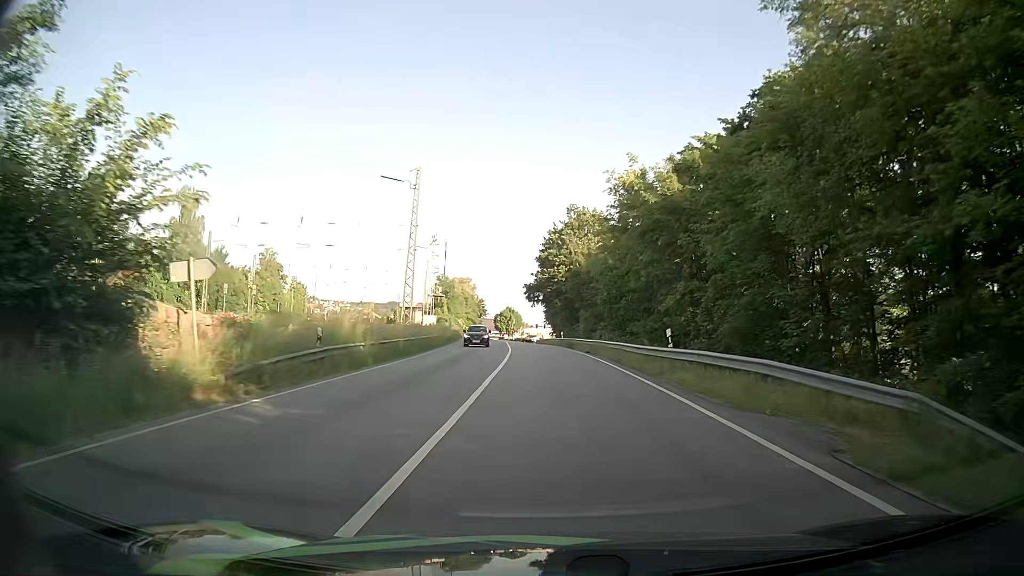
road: primary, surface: asphalt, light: Day
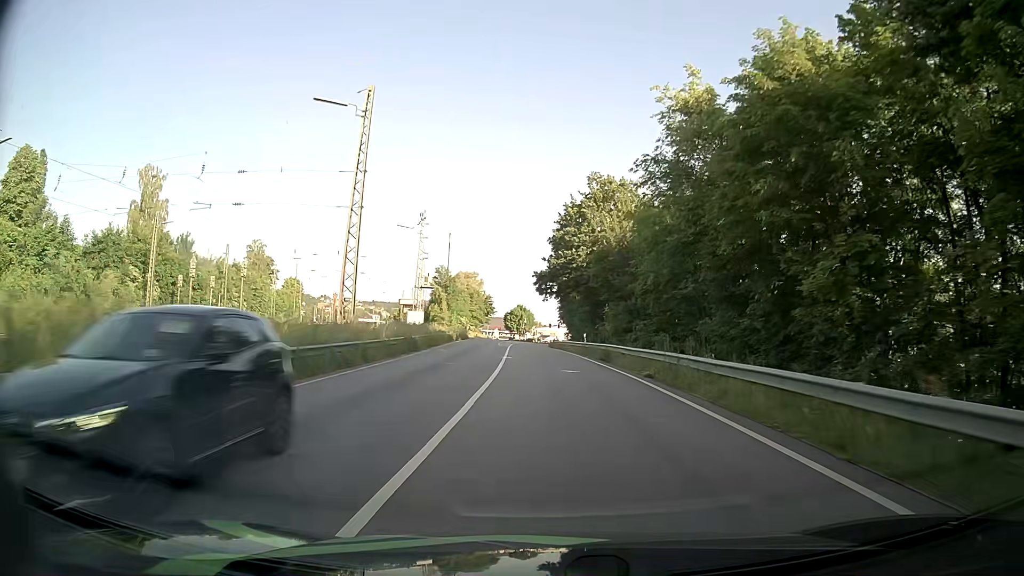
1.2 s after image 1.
(-0.2, +18.8) m; -1°
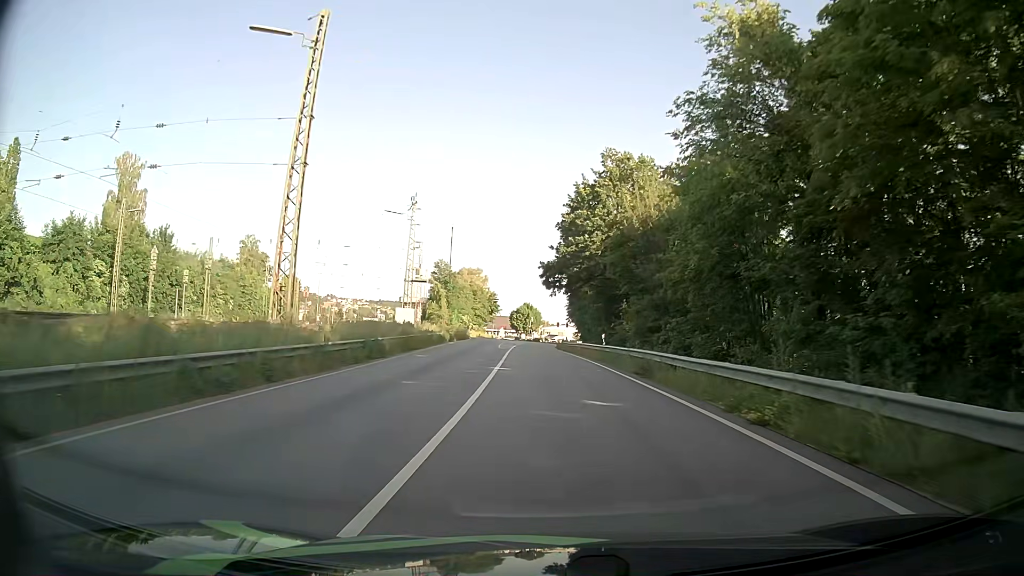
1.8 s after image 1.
(-0.1, +9.4) m; -1°
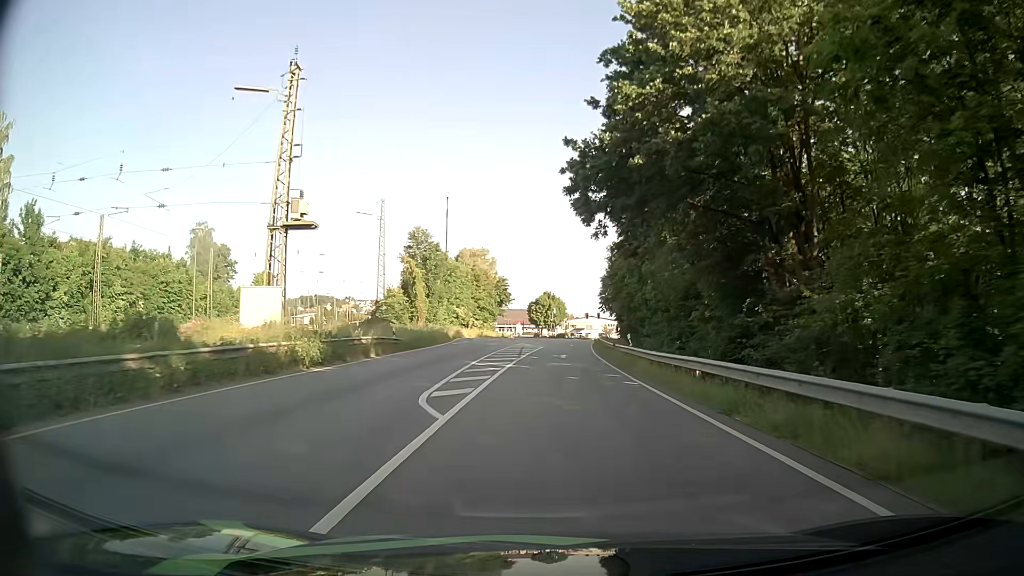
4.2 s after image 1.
(-0.7, +37.6) m; -2°
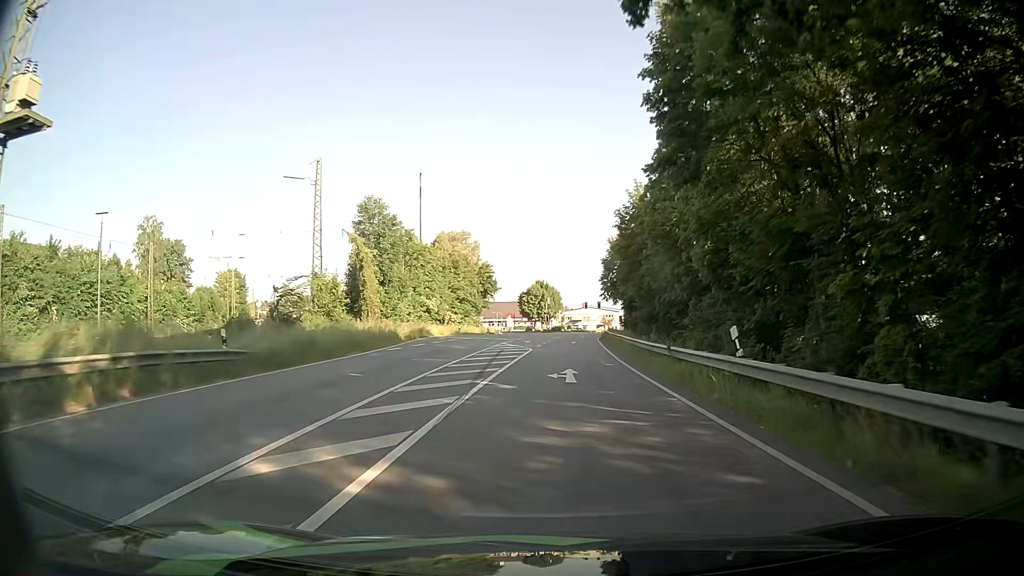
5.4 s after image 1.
(+0.1, +18.5) m; +1°
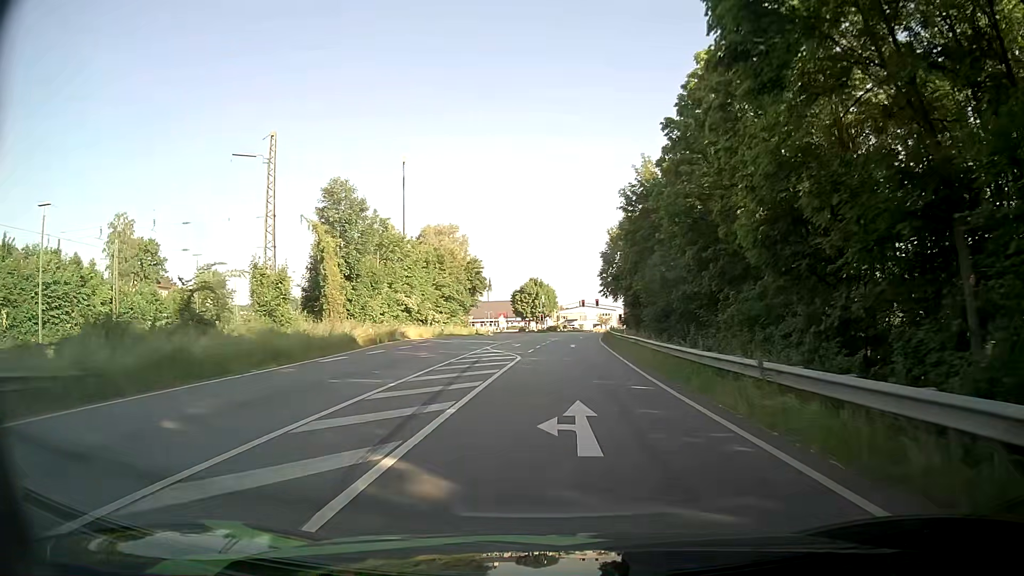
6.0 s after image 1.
(0.0, +8.7) m; 0°
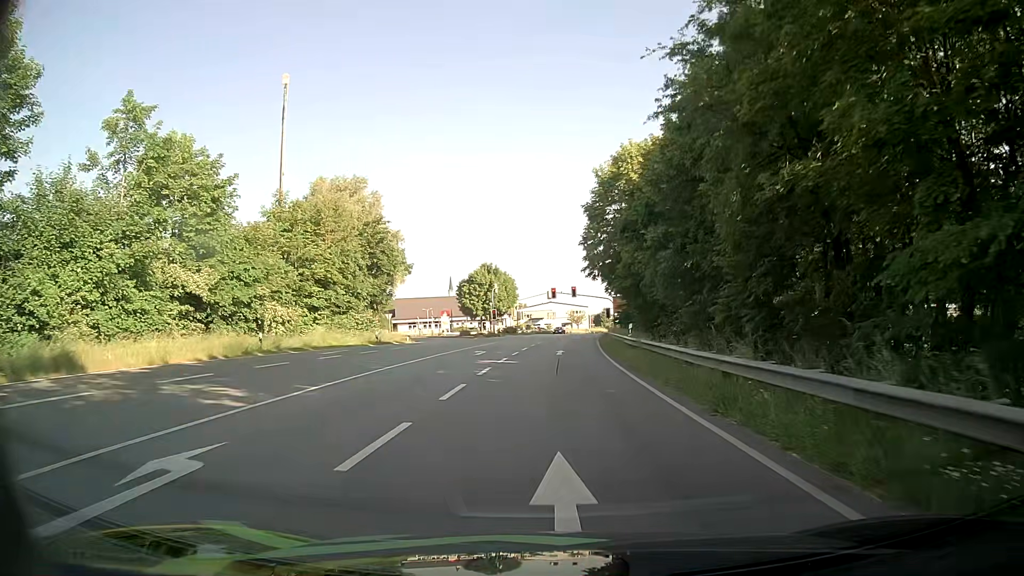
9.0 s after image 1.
(+1.1, +37.3) m; +3°
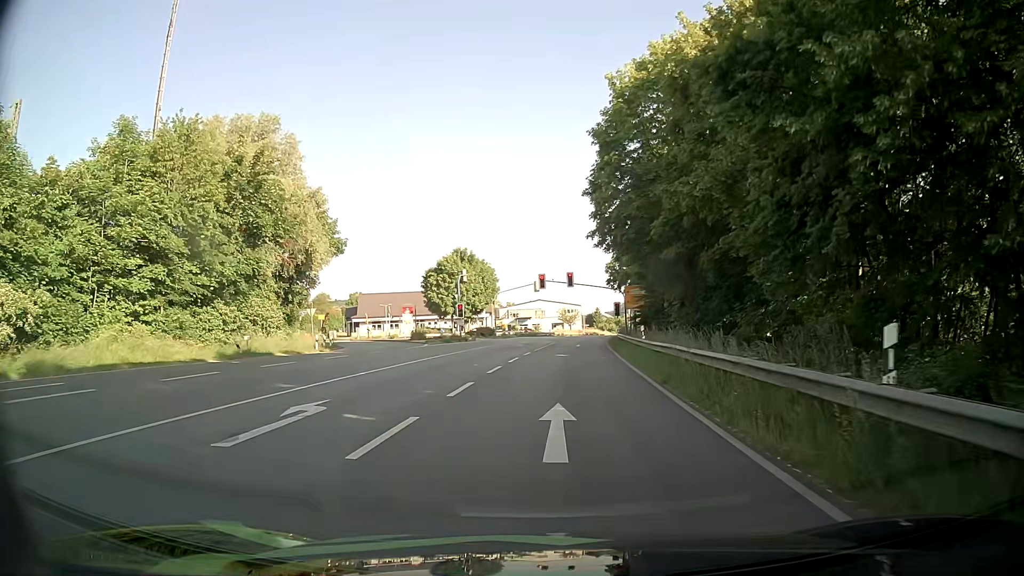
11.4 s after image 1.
(+0.4, +22.9) m; +1°
(0, +10) (0, +20) (+1, +30) (+1, +40) (+2, +50) (+3, +60) (+4, +70) (+5, +80) (+6, +90) (+7, +100) m
